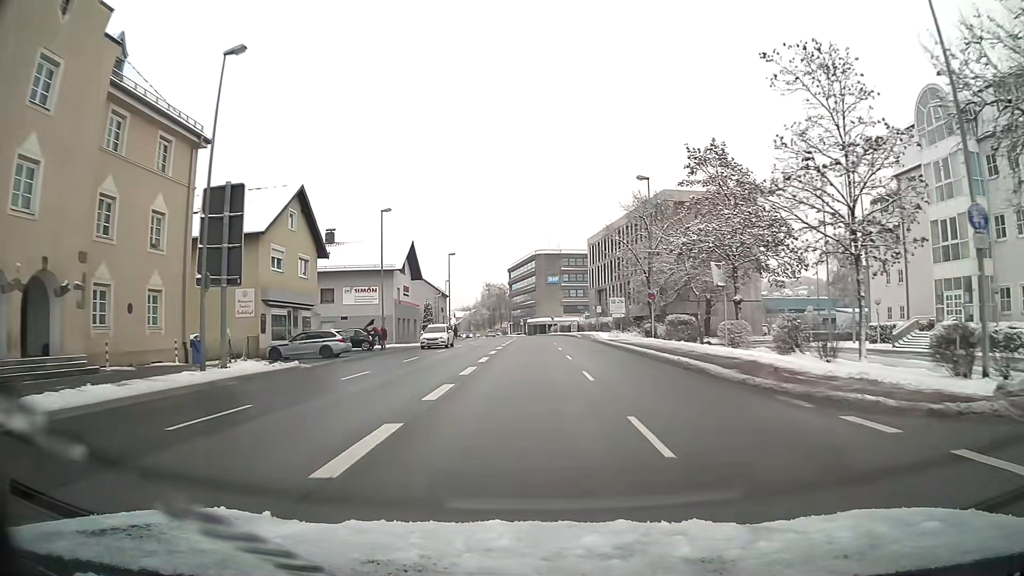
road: primary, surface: asphalt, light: Day
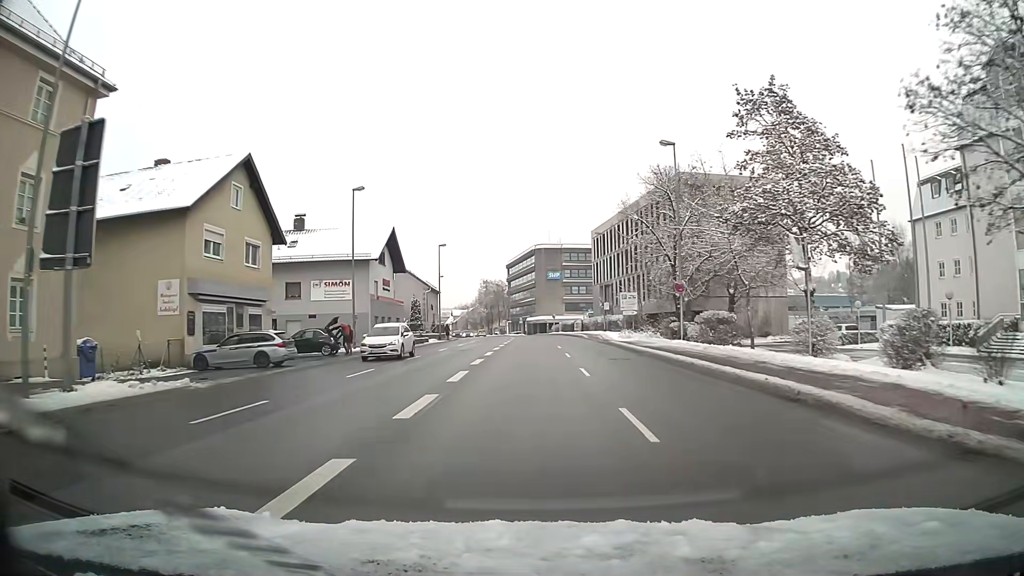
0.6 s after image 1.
(0.0, +8.3) m; 0°
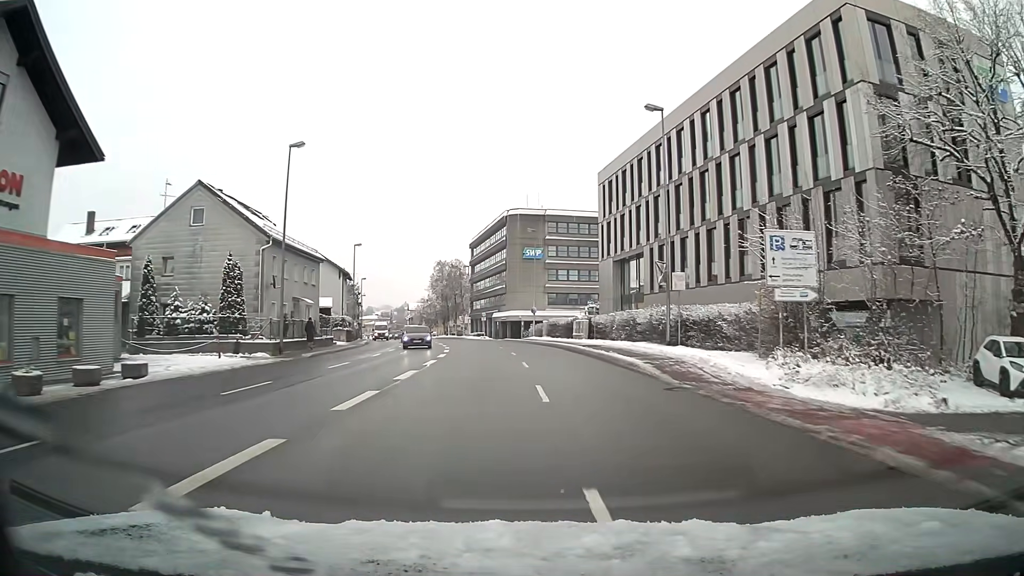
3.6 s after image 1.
(+0.7, +41.2) m; +2°
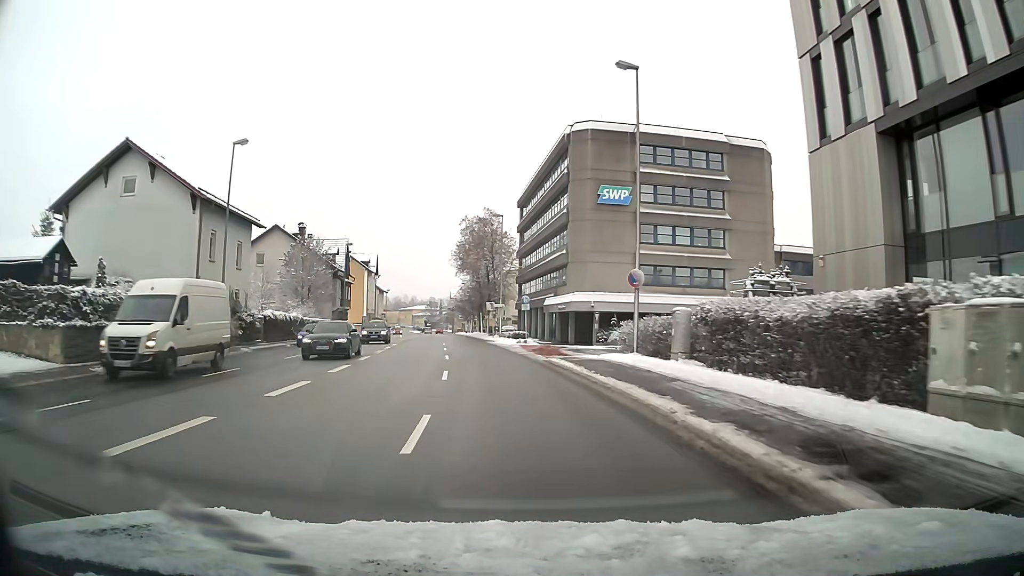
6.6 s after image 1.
(-1.6, +40.9) m; -7°
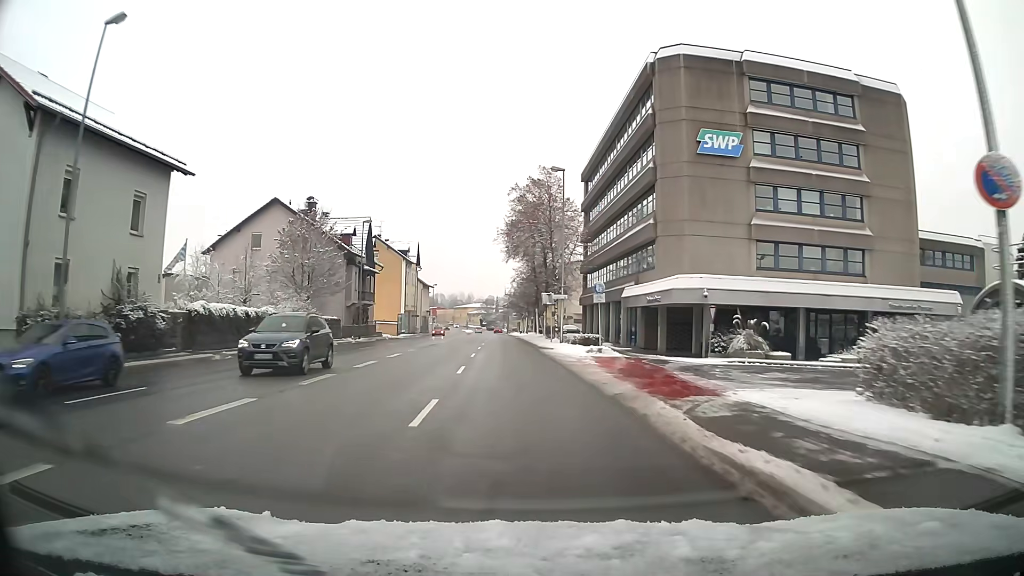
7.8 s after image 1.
(-0.6, +16.4) m; -4°
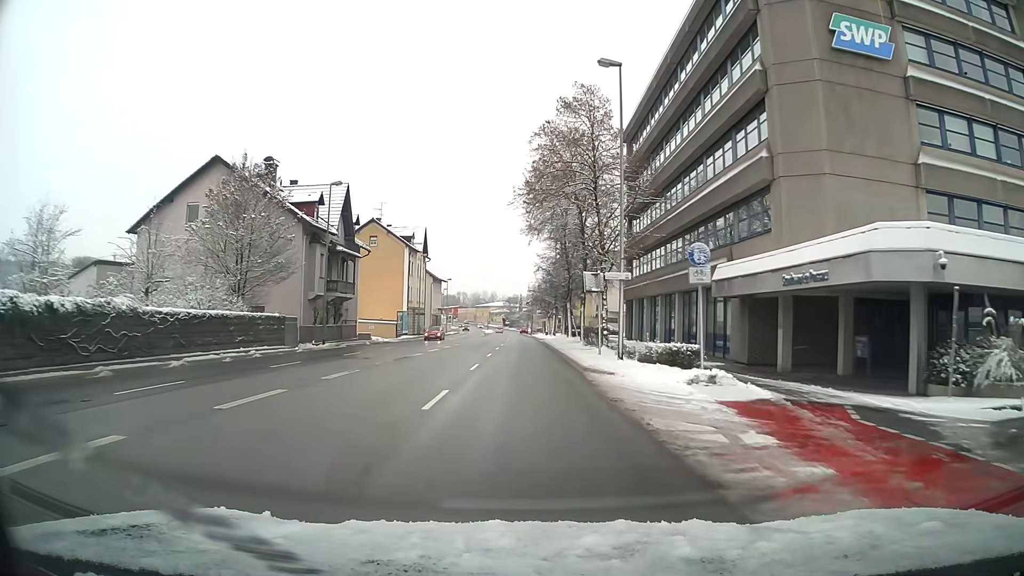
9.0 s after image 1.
(-0.3, +16.4) m; -2°
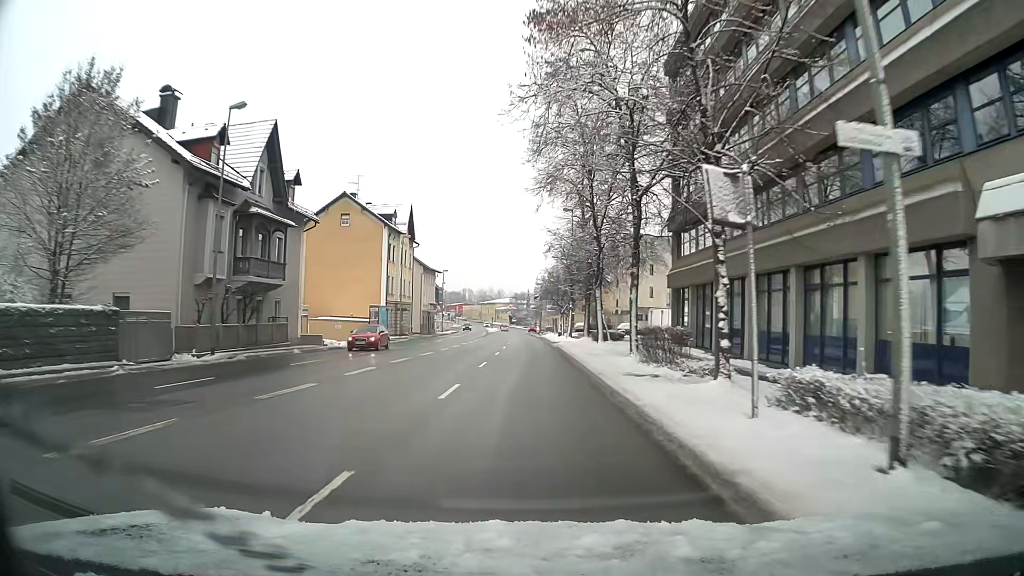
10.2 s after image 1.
(-0.1, +16.4) m; -1°
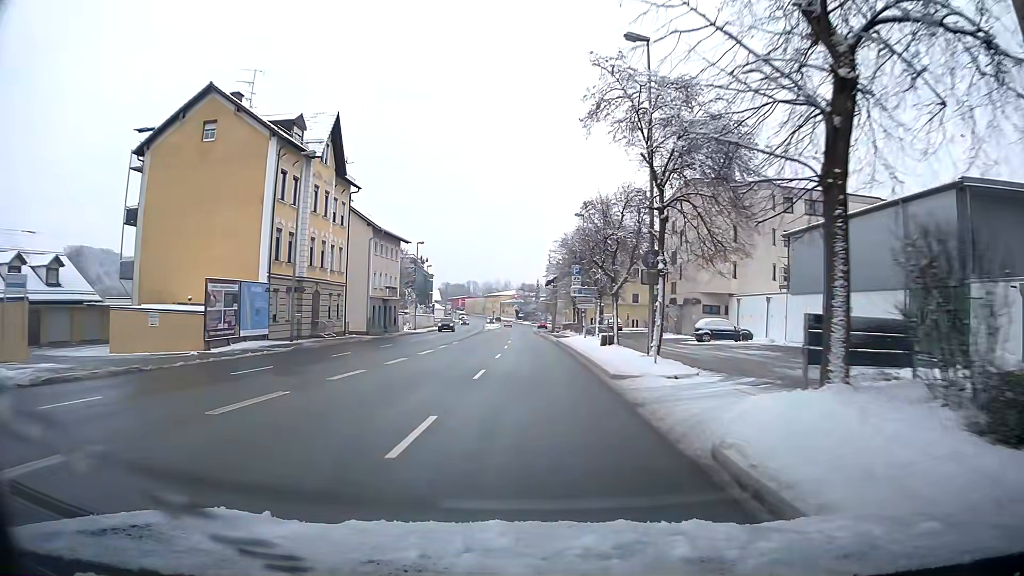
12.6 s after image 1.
(-0.2, +32.7) m; 0°
